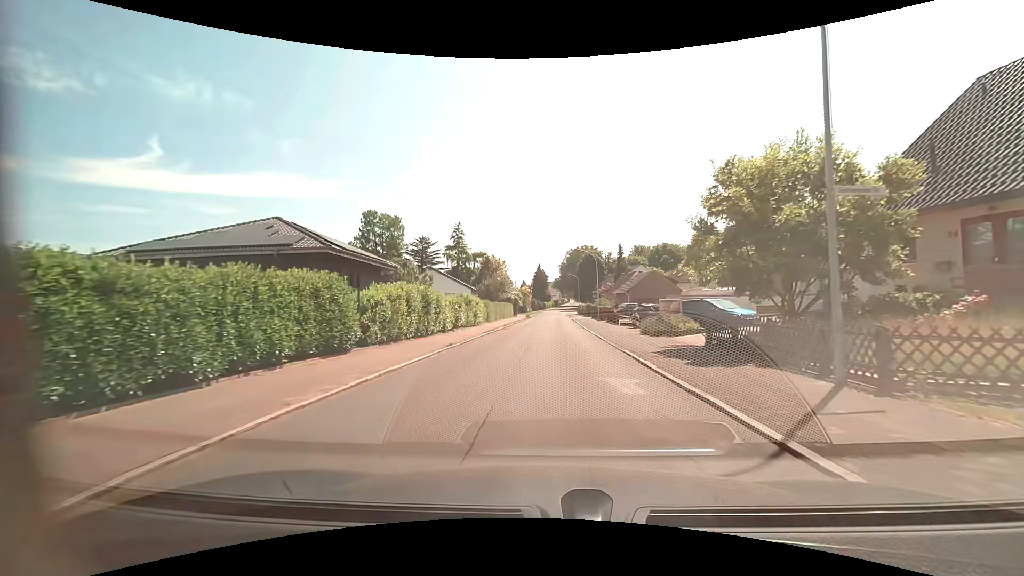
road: residential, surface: asphalt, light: Day
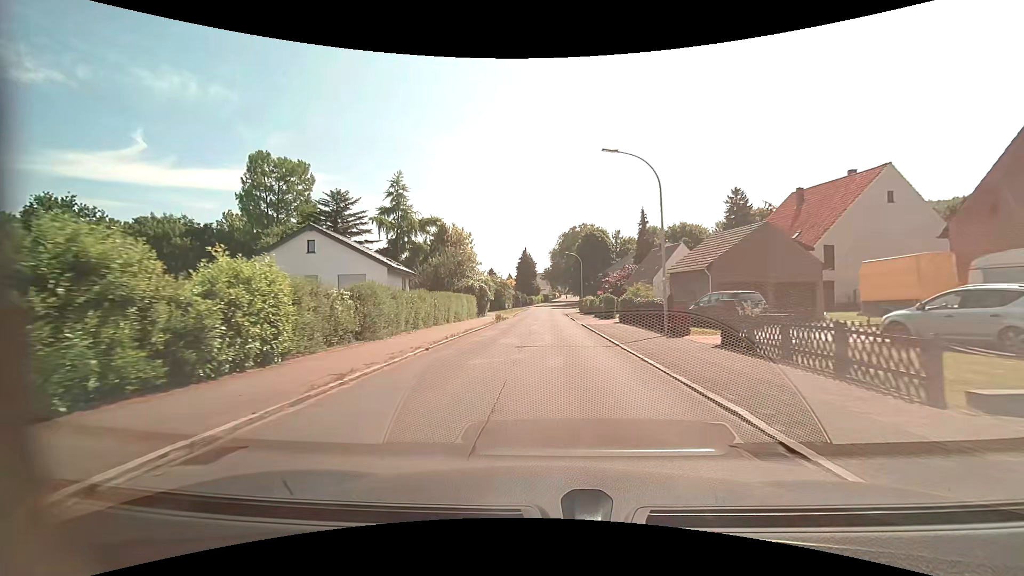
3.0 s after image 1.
(+0.3, +32.1) m; +1°
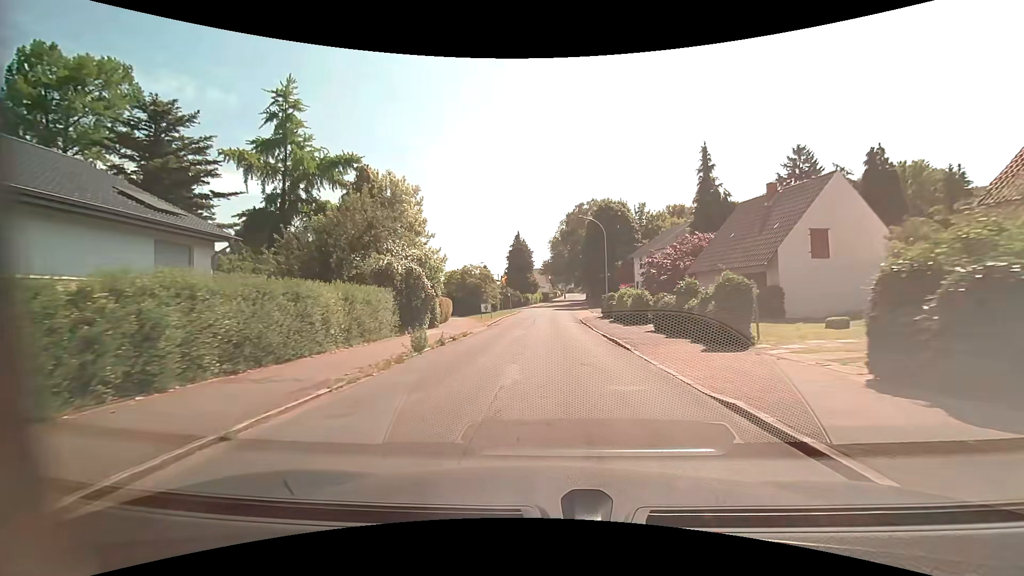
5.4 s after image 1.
(0.0, +25.8) m; 0°
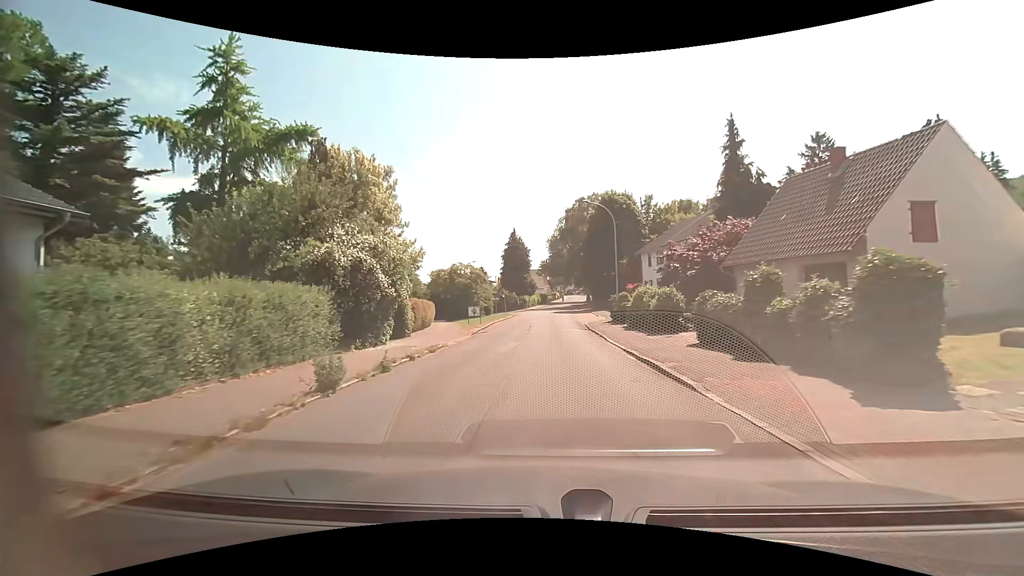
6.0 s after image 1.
(+0.1, +6.2) m; +1°
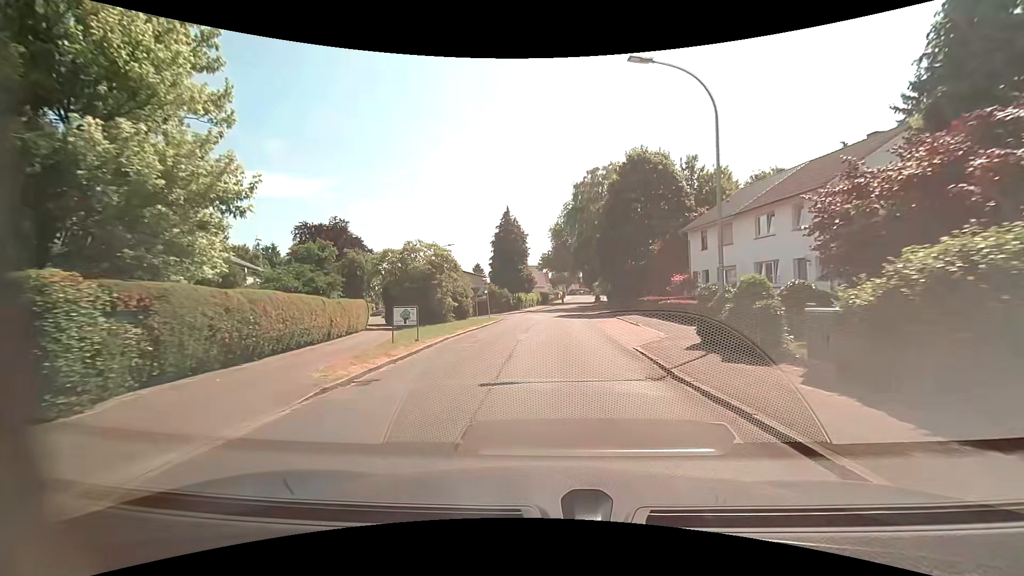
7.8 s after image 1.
(-0.2, +18.1) m; -1°
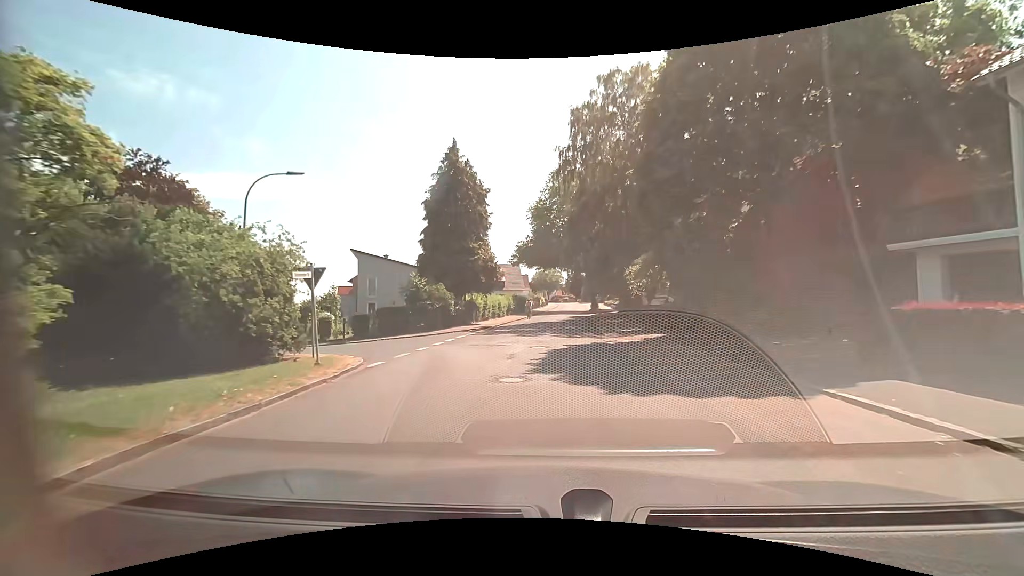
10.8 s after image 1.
(+0.7, +28.3) m; +3°
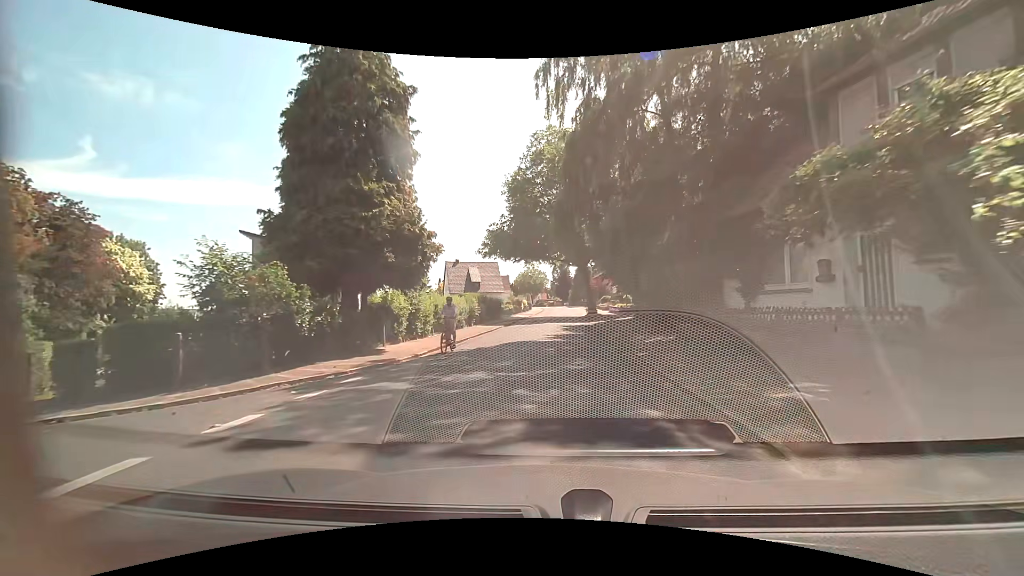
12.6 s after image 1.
(+0.2, +17.6) m; +2°
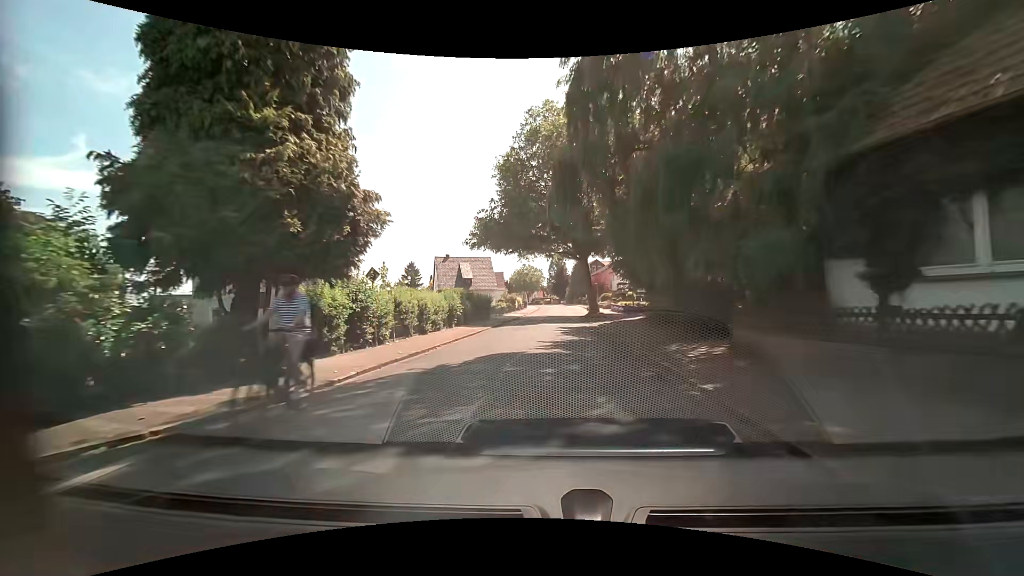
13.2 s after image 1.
(0.0, +6.0) m; 0°
(0, +10) (0, +20) (+1, +30) (+1, +40) (+2, +50) (+2, +60) (+3, +70) (+4, +80) (+4, +90) (+4, +100) m
